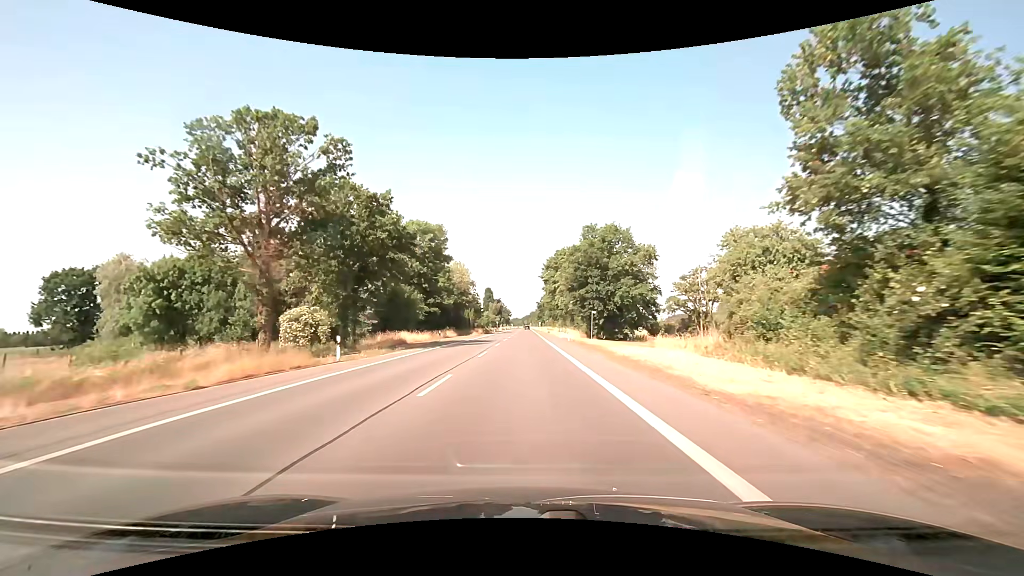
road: primary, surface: asphalt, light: Day
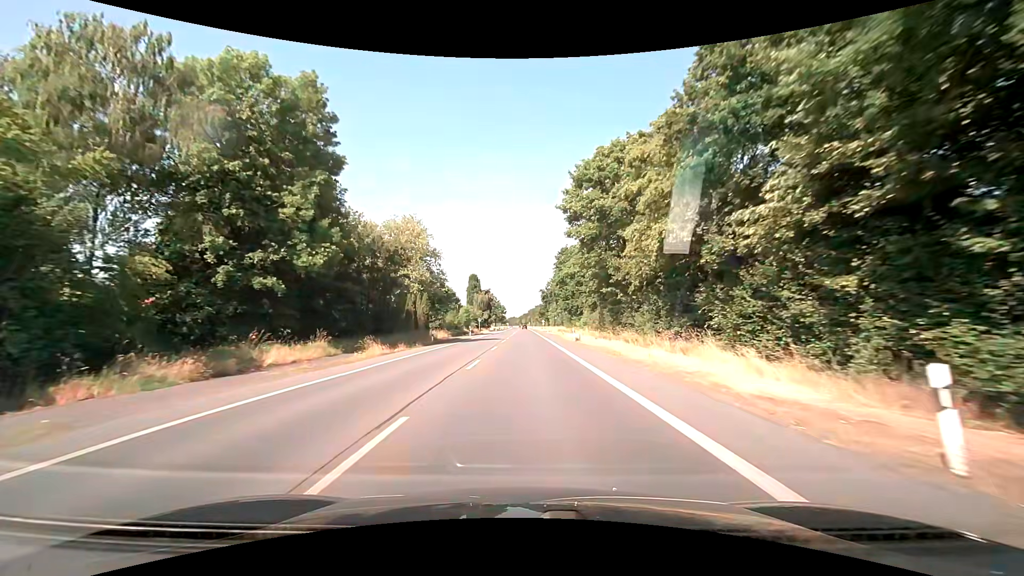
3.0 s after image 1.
(0.0, +54.2) m; 0°
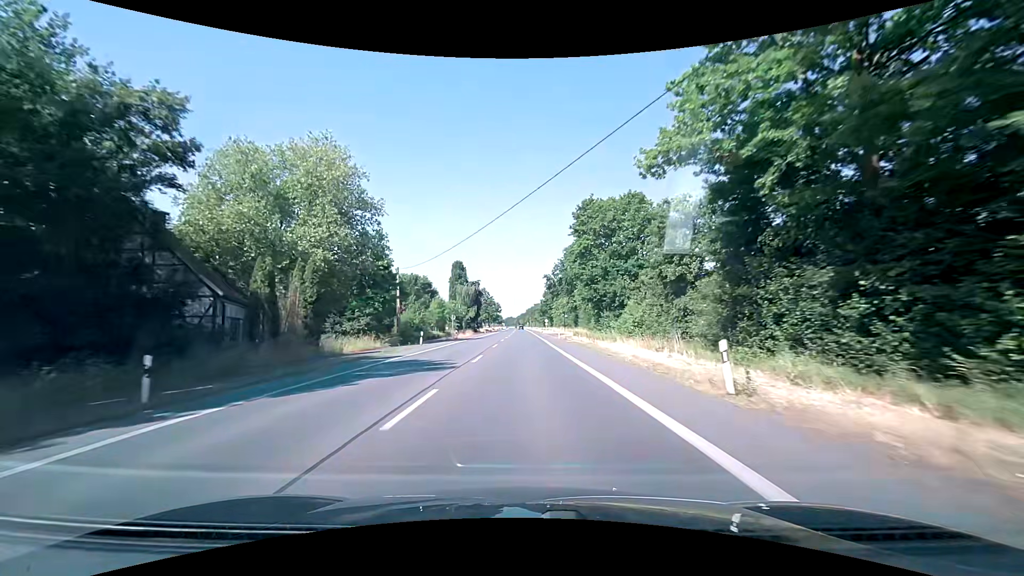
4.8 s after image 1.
(+0.2, +32.7) m; 0°
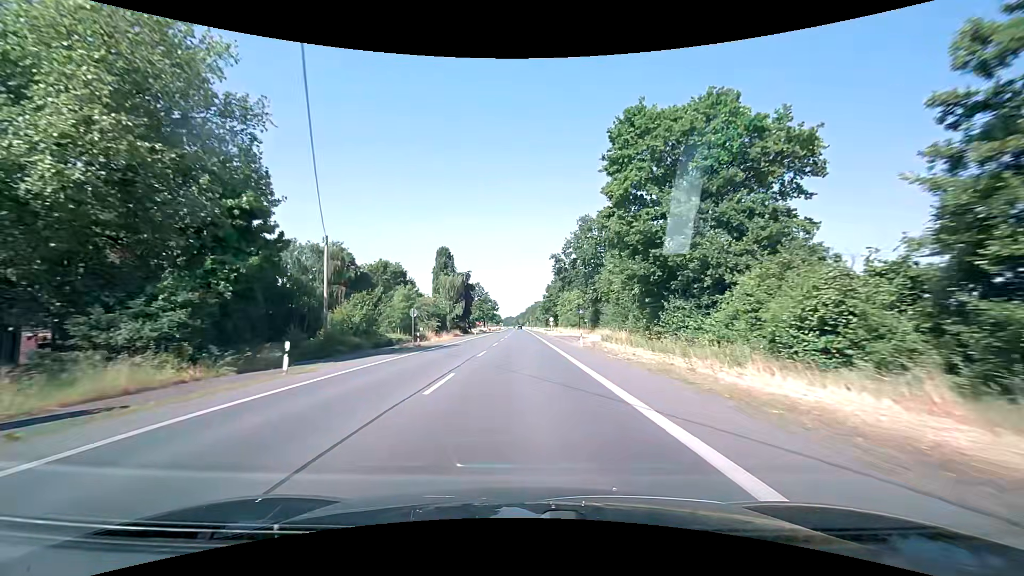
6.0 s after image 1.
(+0.1, +21.8) m; +1°
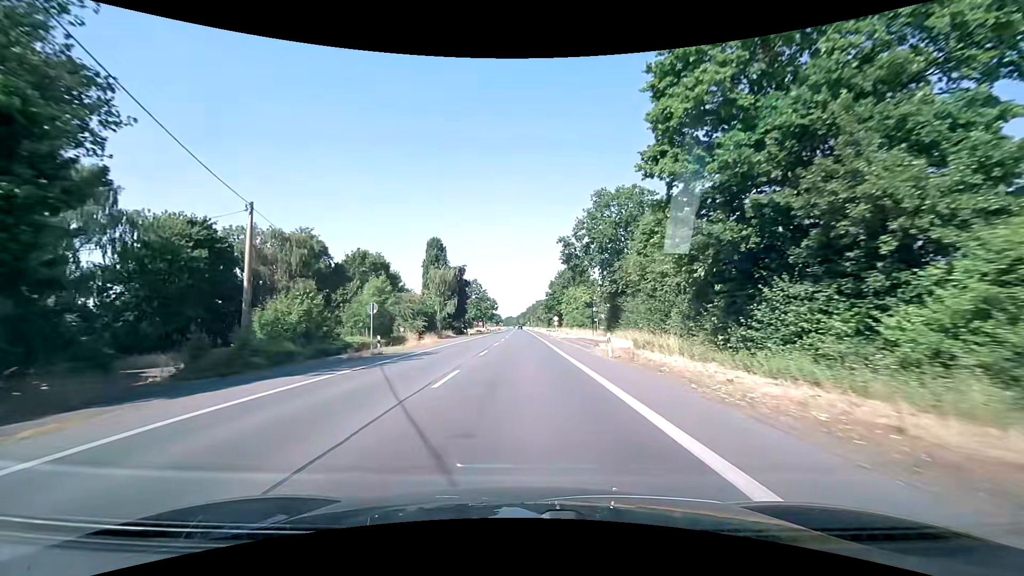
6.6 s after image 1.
(-0.1, +10.9) m; -1°
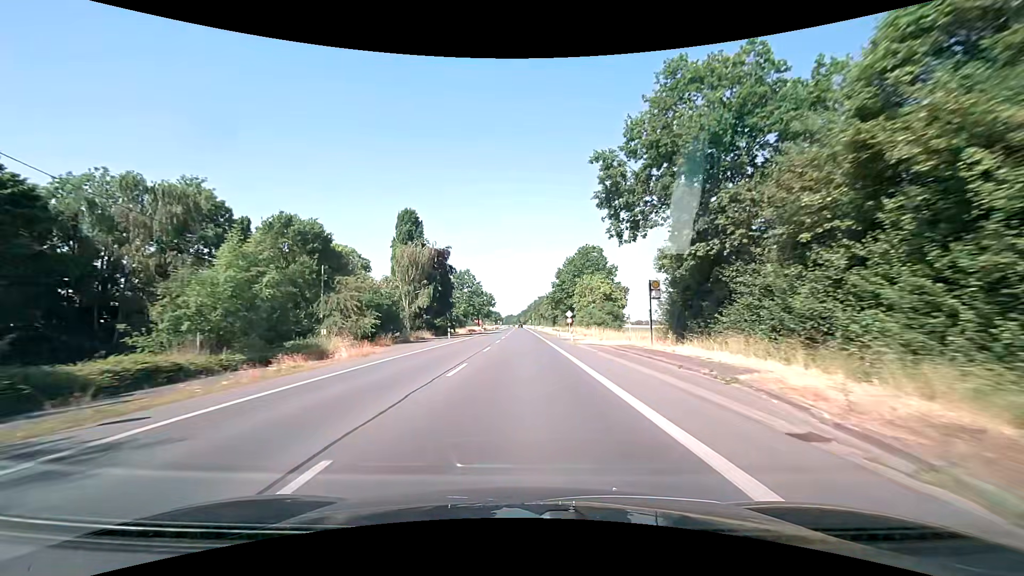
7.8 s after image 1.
(+0.1, +21.9) m; 0°
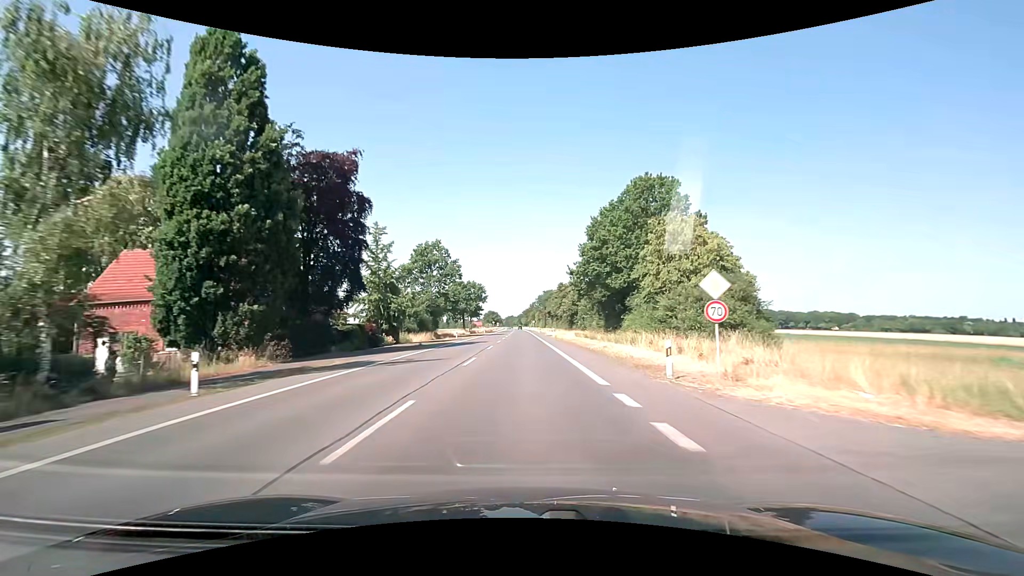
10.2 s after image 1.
(-0.1, +43.8) m; 0°
